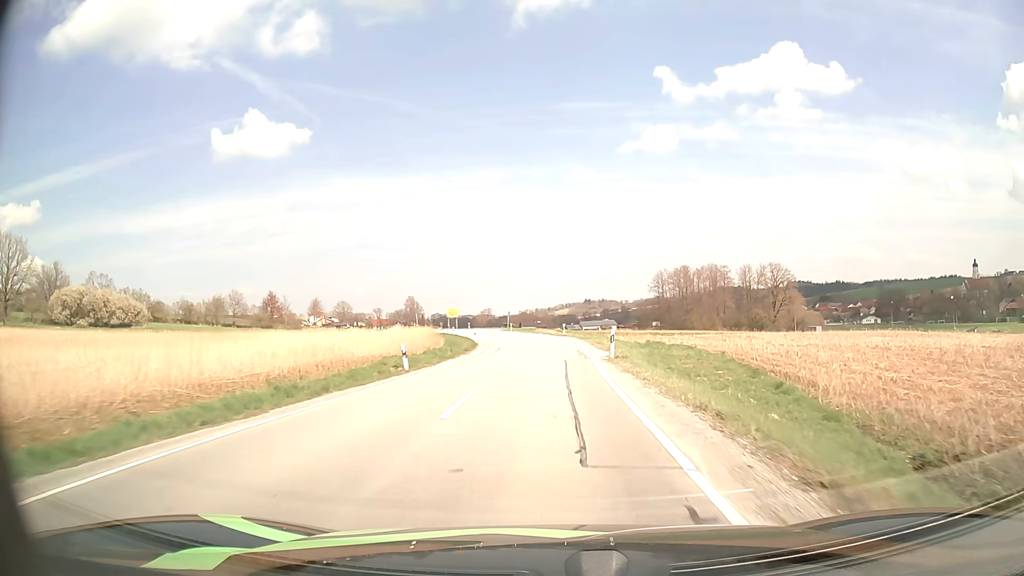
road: secondary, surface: asphalt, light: Day
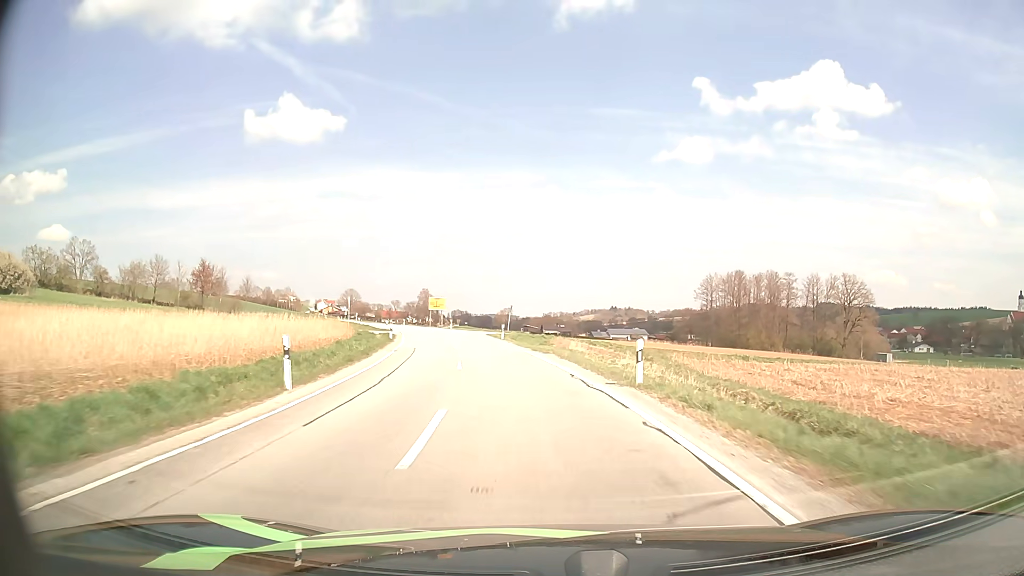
(-0.1, +39.9) m; -2°
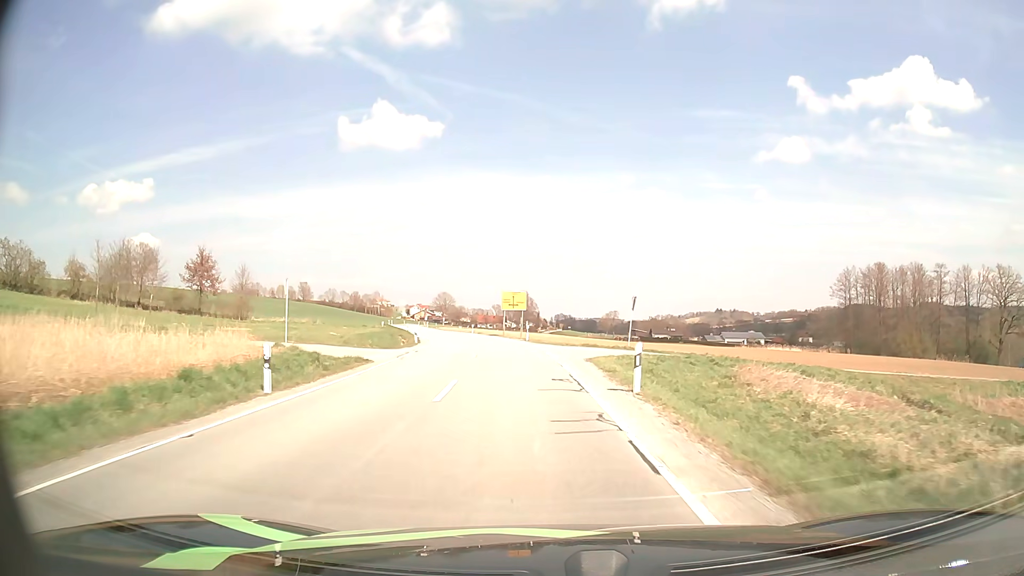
(-2.4, +30.6) m; -8°
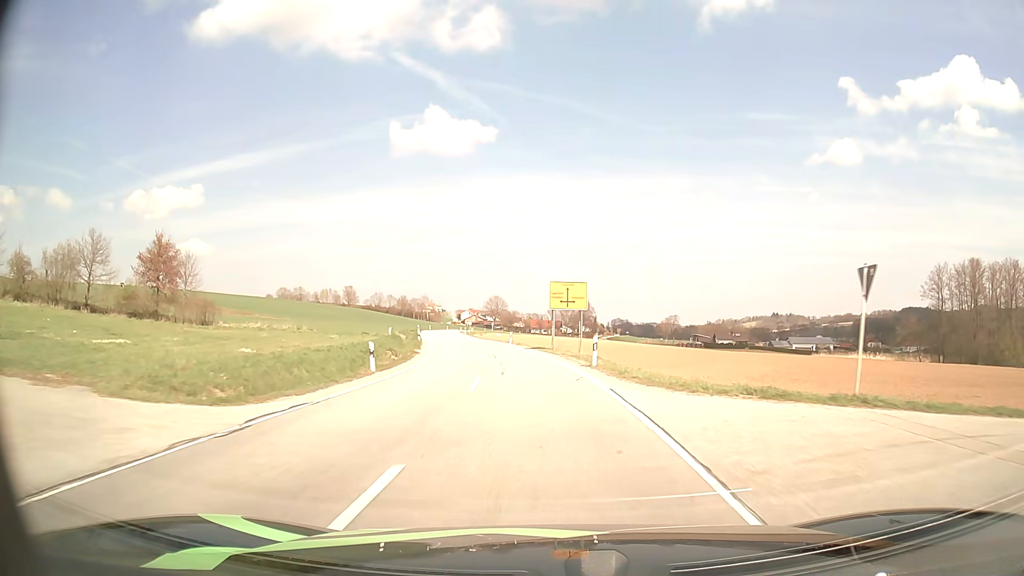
(-1.0, +21.2) m; -5°
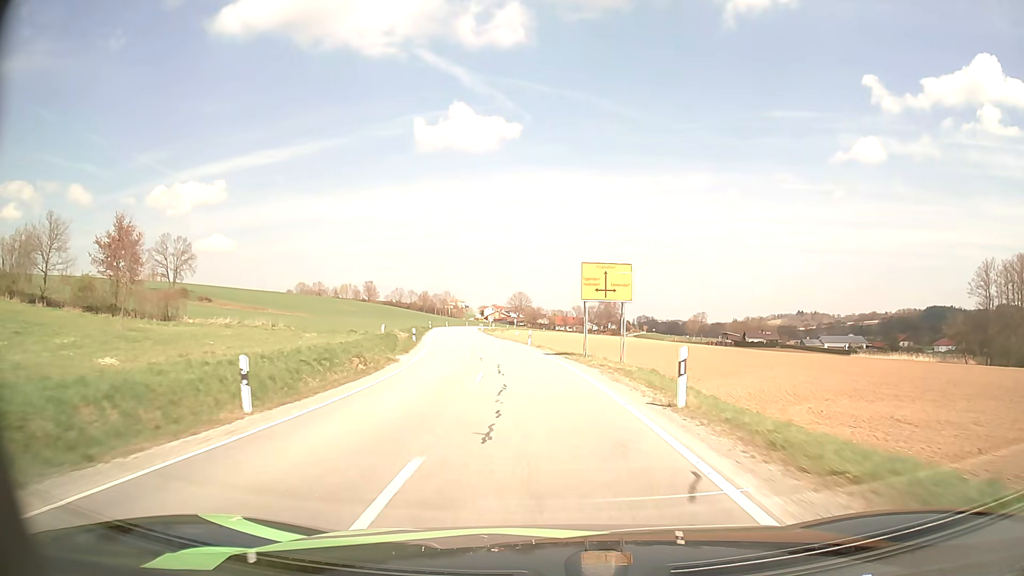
(-0.2, +10.7) m; -2°
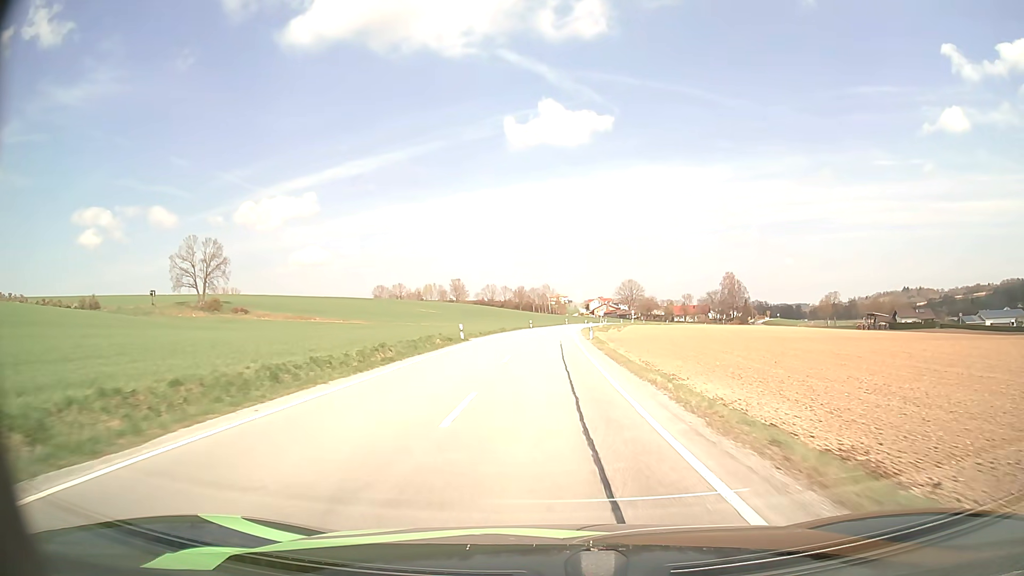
(-5.4, +55.6) m; -9°
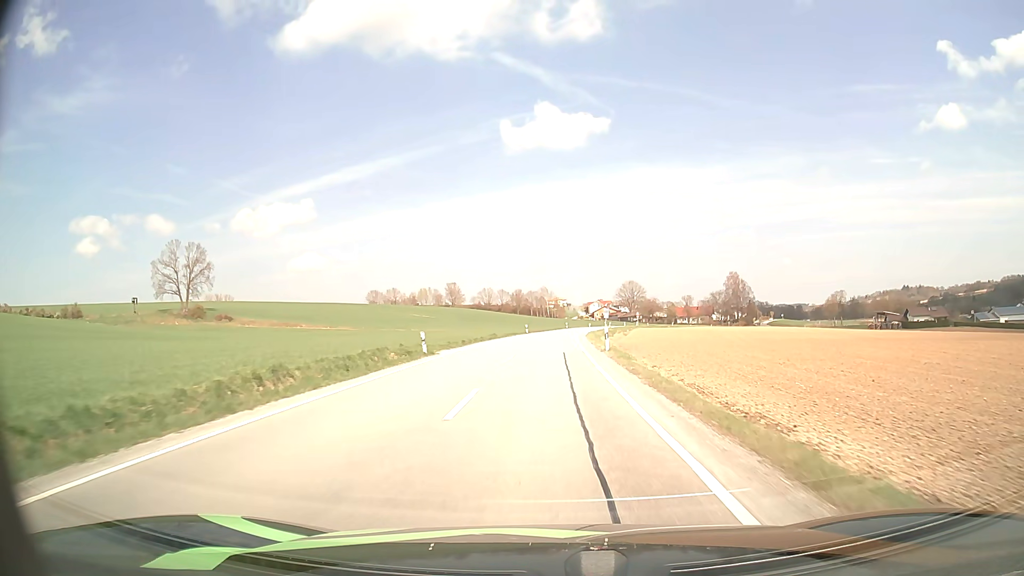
(0.0, +11.2) m; 0°
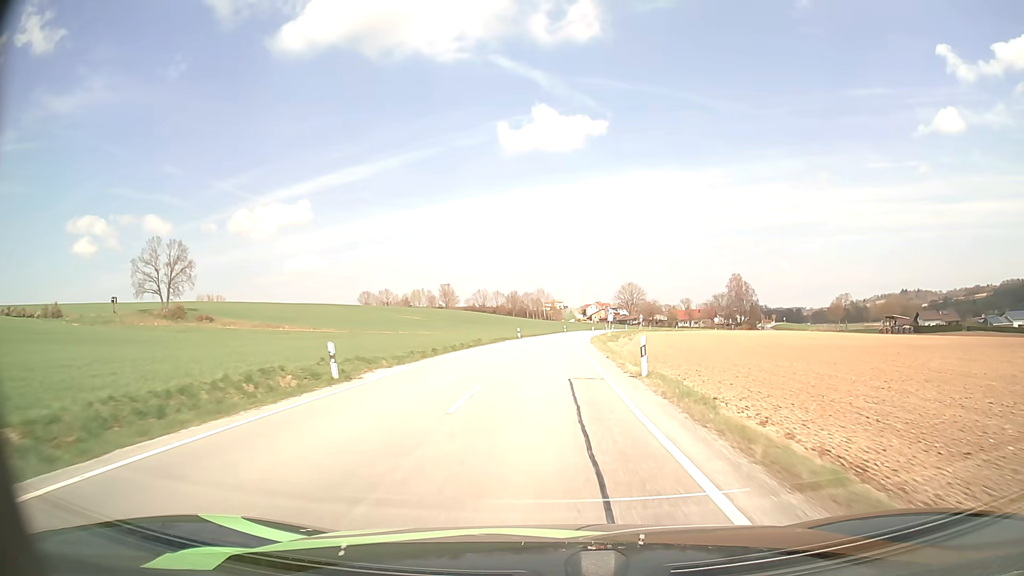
(0.0, +11.1) m; 0°
(0, +10) (0, +20) (0, +30) (+1, +40) (+1, +50) (+2, +60) (+2, +70) (+4, +80) (+5, +90) (+7, +100) m
